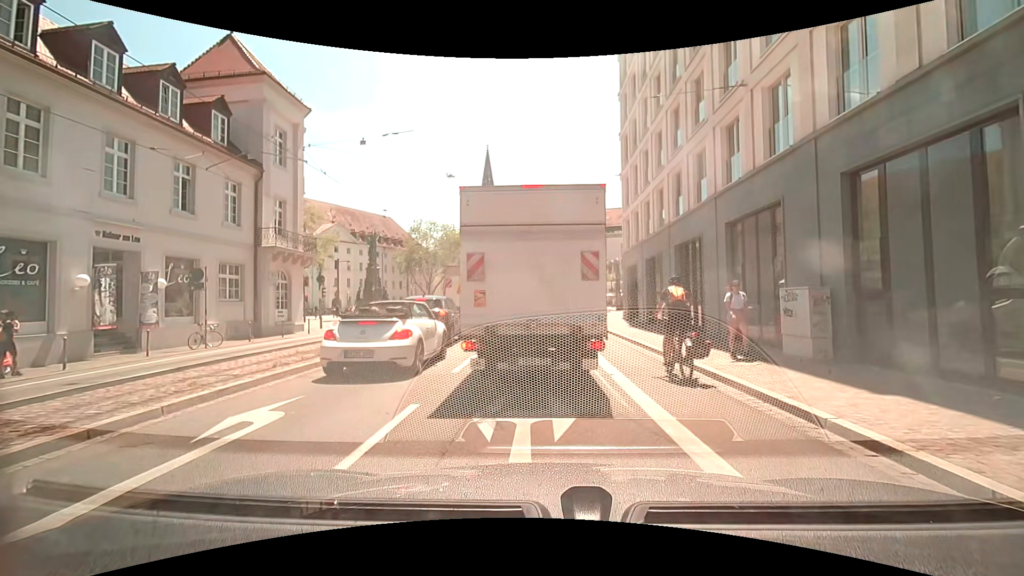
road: primary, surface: asphalt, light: Day
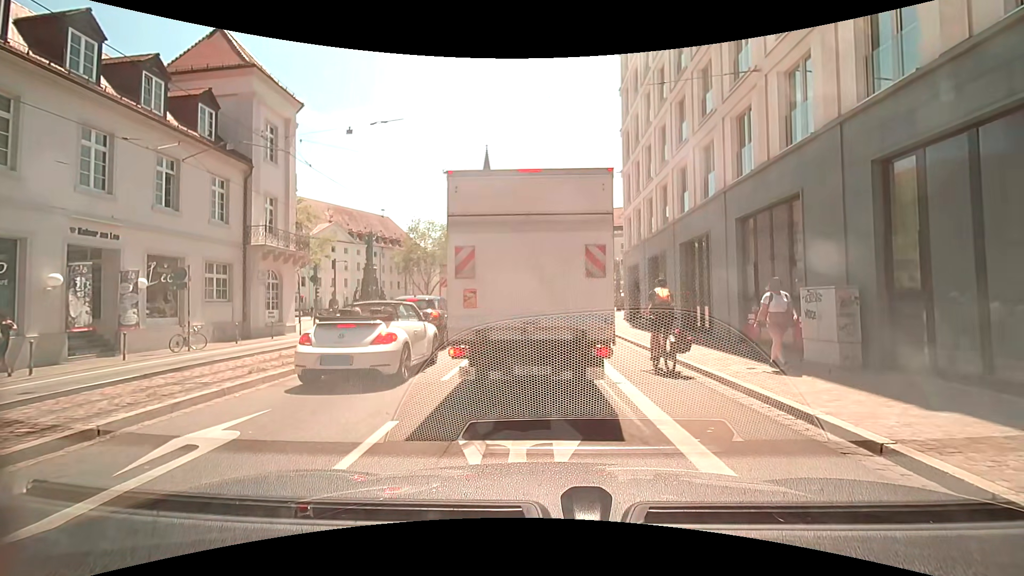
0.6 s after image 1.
(0.0, +0.8) m; -1°
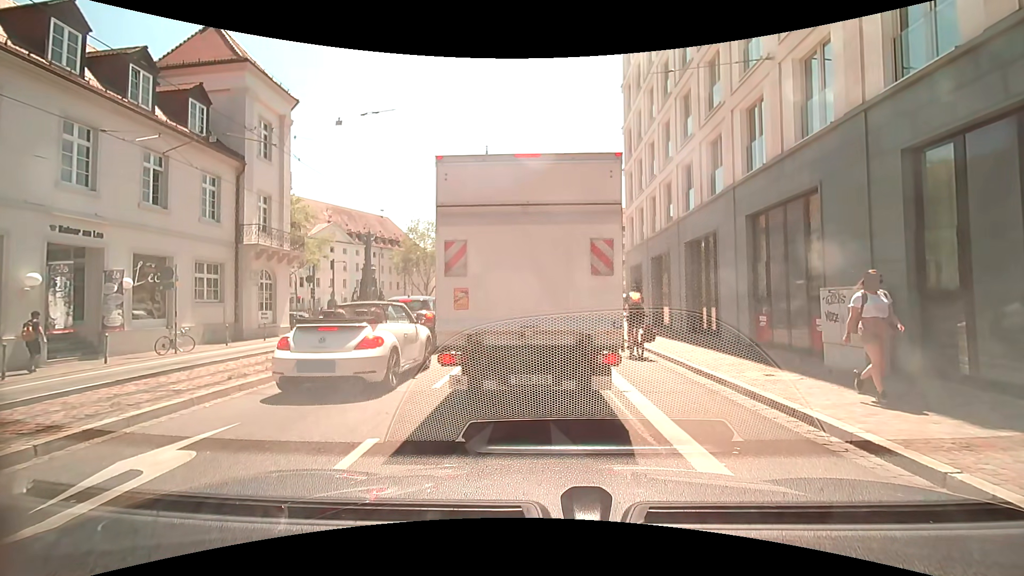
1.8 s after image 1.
(0.0, +0.6) m; 0°
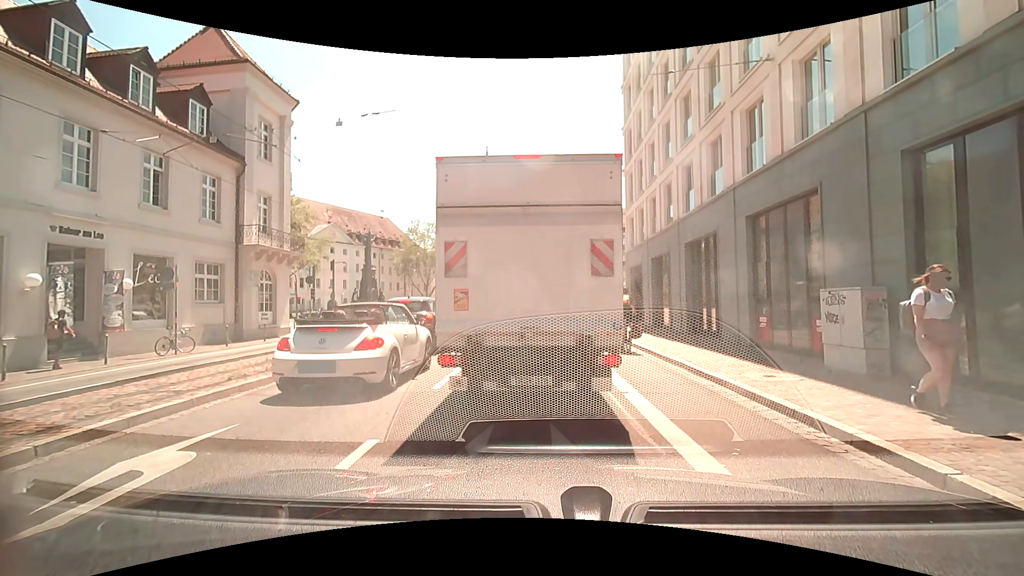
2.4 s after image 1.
(0.0, 0.0) m; 0°
